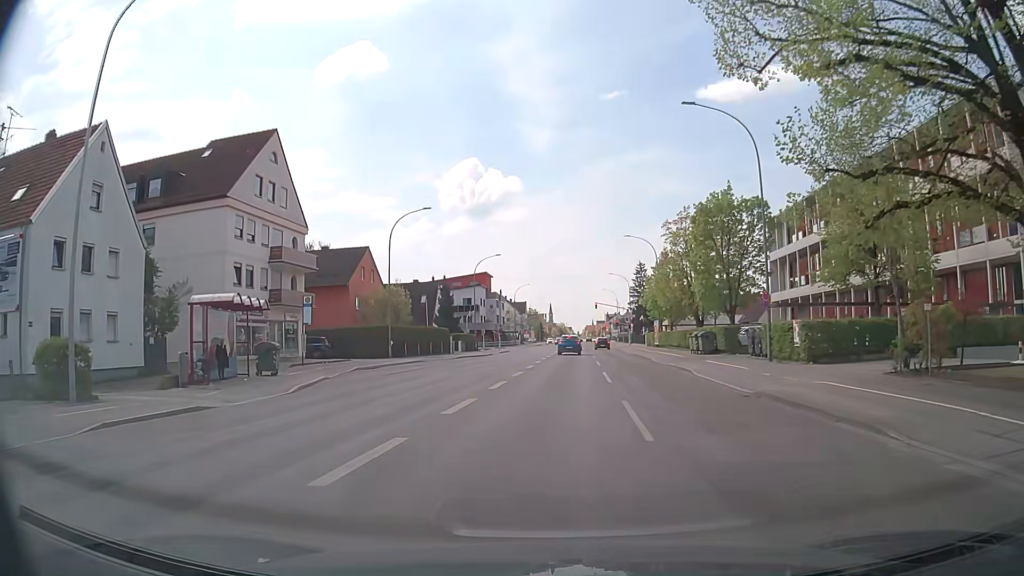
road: tertiary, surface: asphalt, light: Day
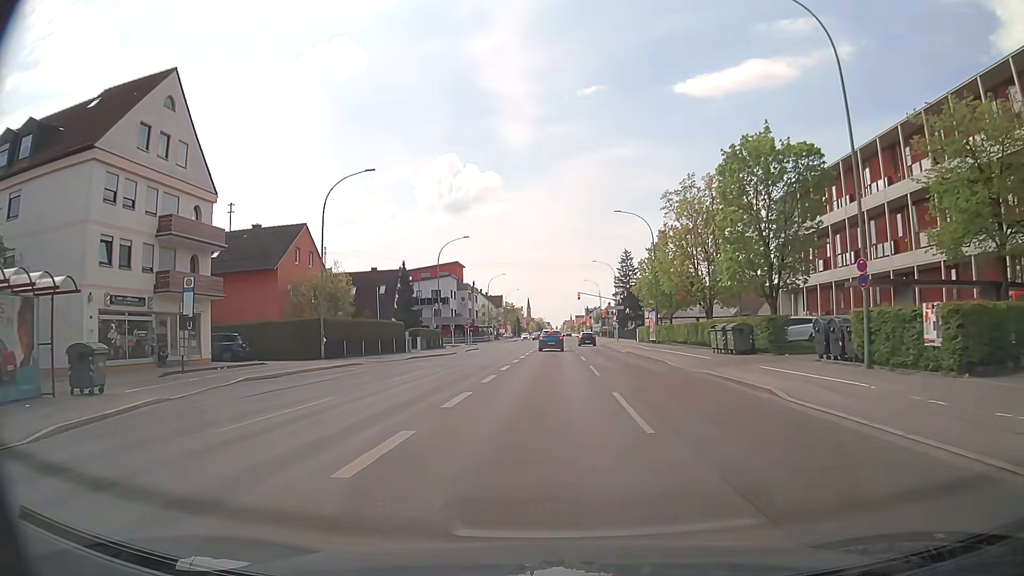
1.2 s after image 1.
(+0.2, +11.7) m; +2°
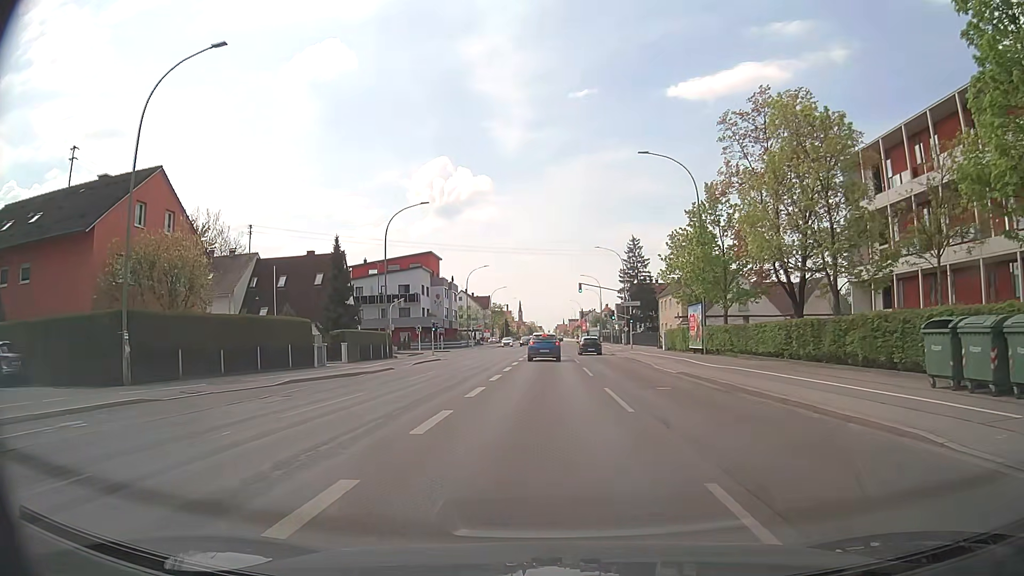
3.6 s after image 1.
(0.0, +21.0) m; 0°
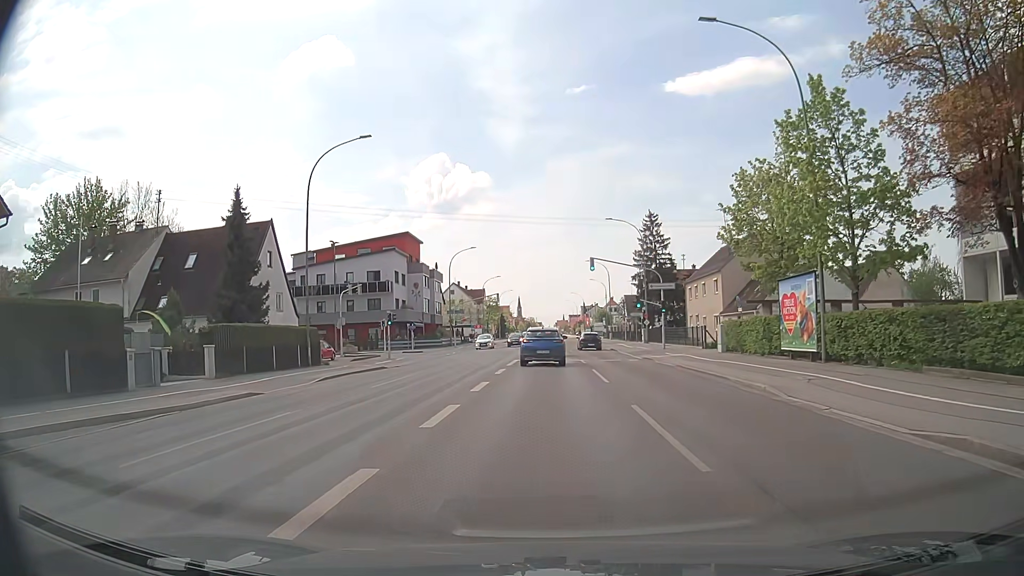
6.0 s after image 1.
(+0.1, +17.4) m; 0°
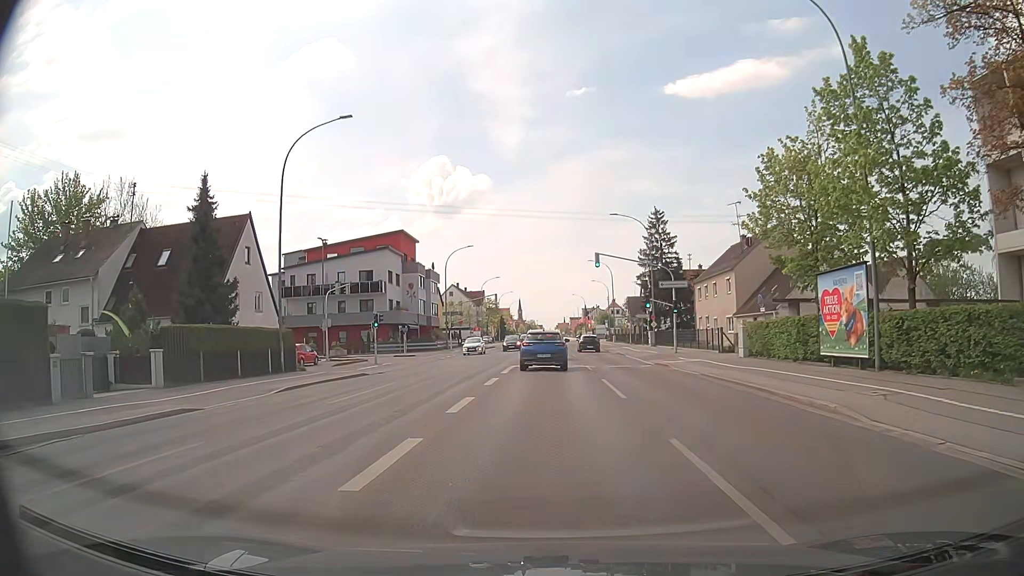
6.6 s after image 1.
(0.0, +3.9) m; 0°
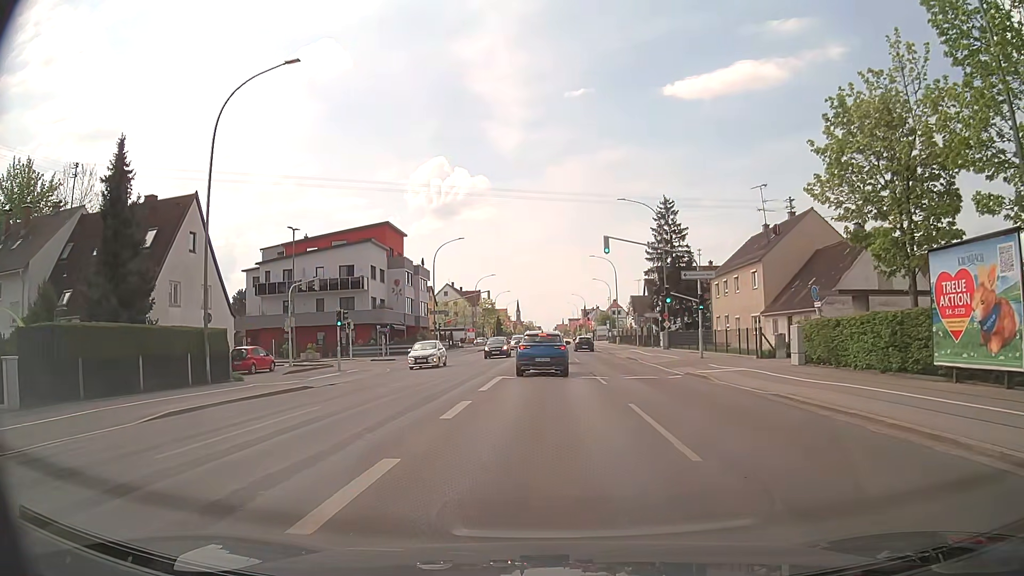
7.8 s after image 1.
(0.0, +7.3) m; 0°
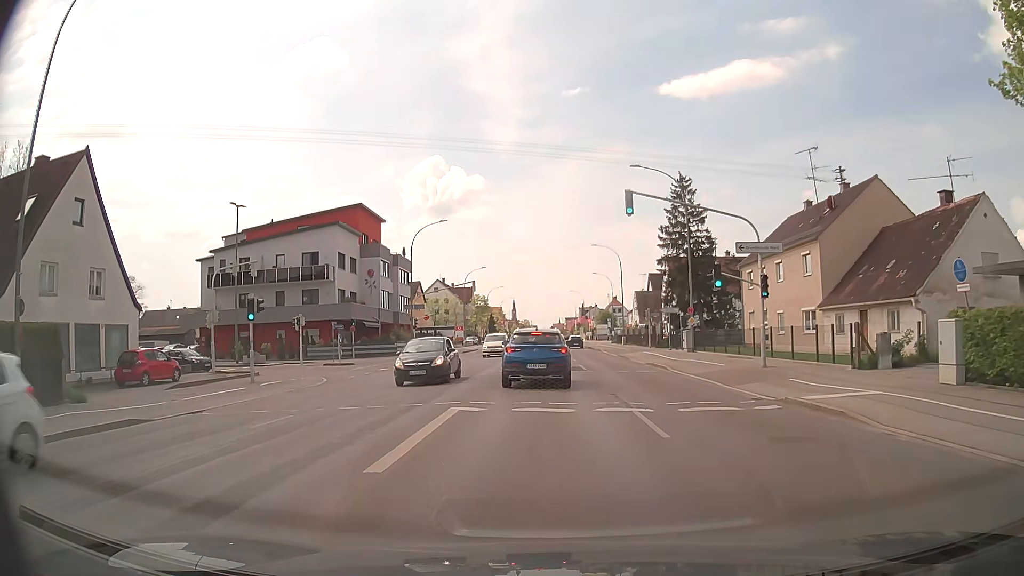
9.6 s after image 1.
(+0.1, +10.4) m; 0°
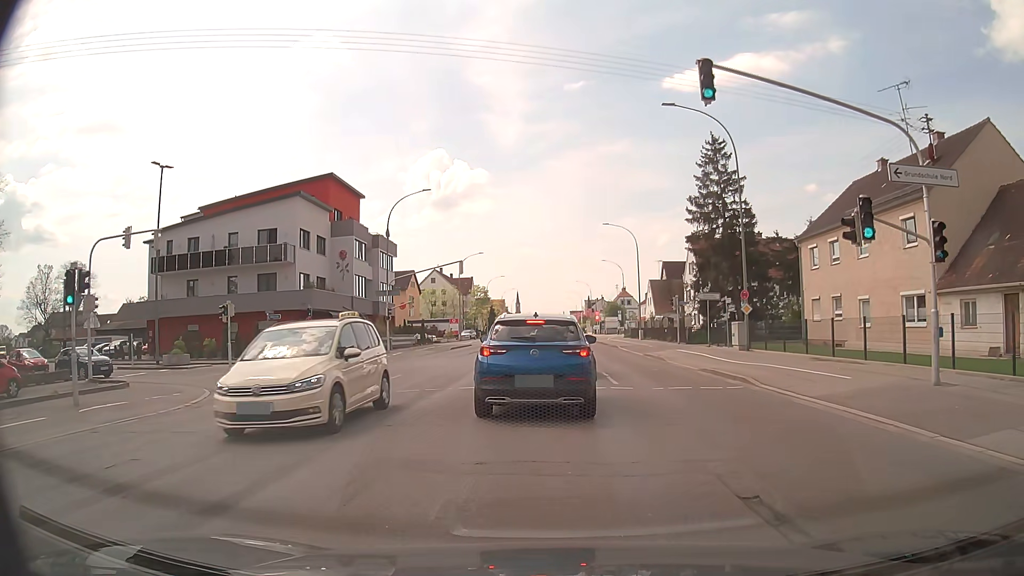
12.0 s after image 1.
(0.0, +10.7) m; 0°
(0, +10) (0, +20) (0, +30) (0, +40) (0, +50) (0, +60) (0, +70) (0, +80) (0, +90) (0, +100) m
